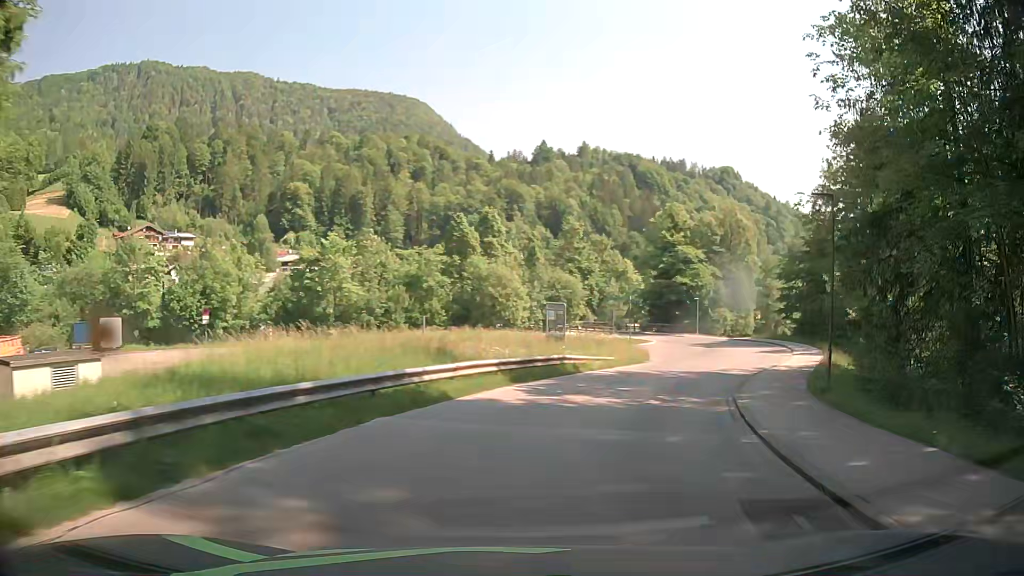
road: tertiary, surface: asphalt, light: Day
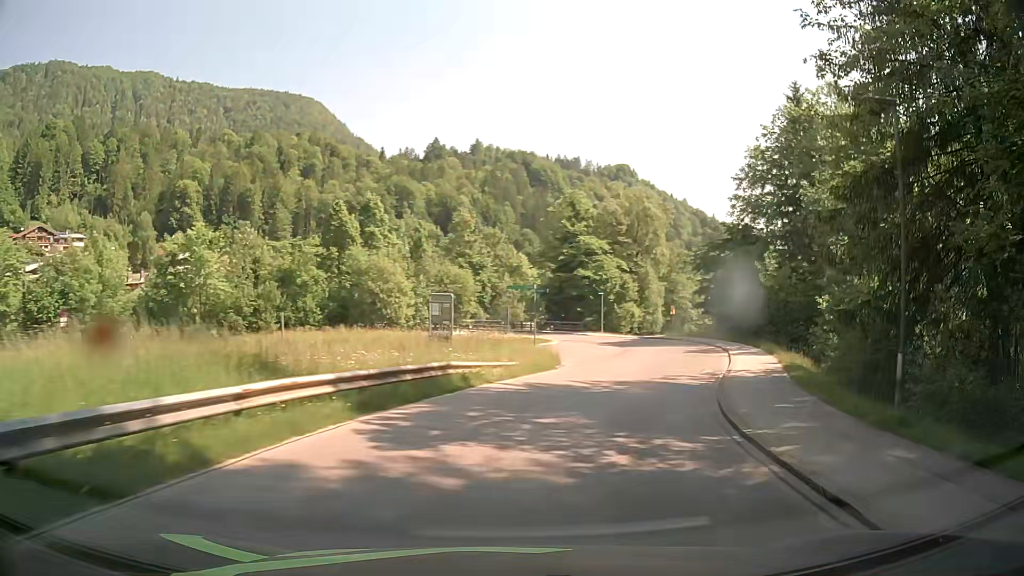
(+0.7, +7.2) m; +10°
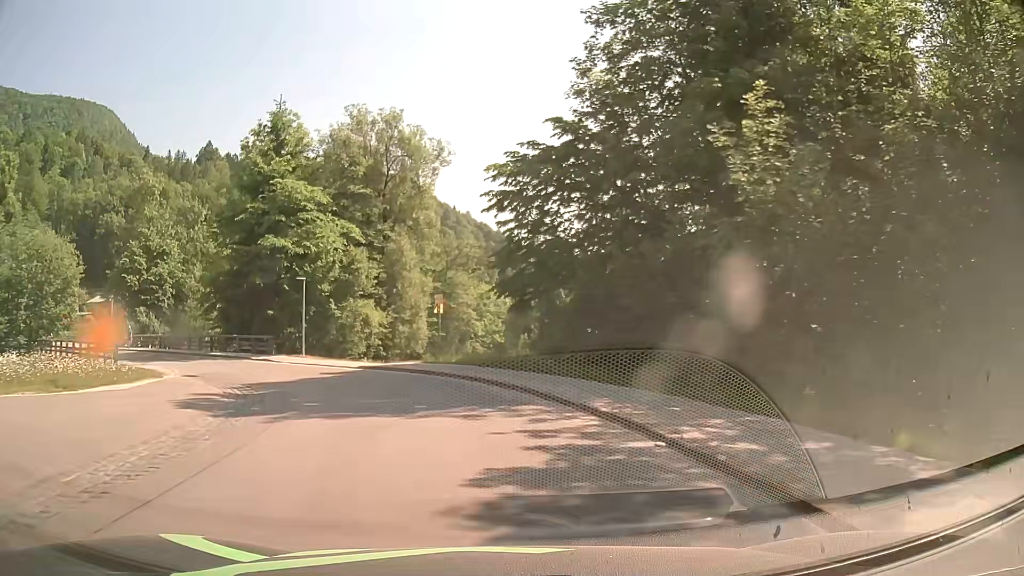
(+9.1, +32.1) m; +21°
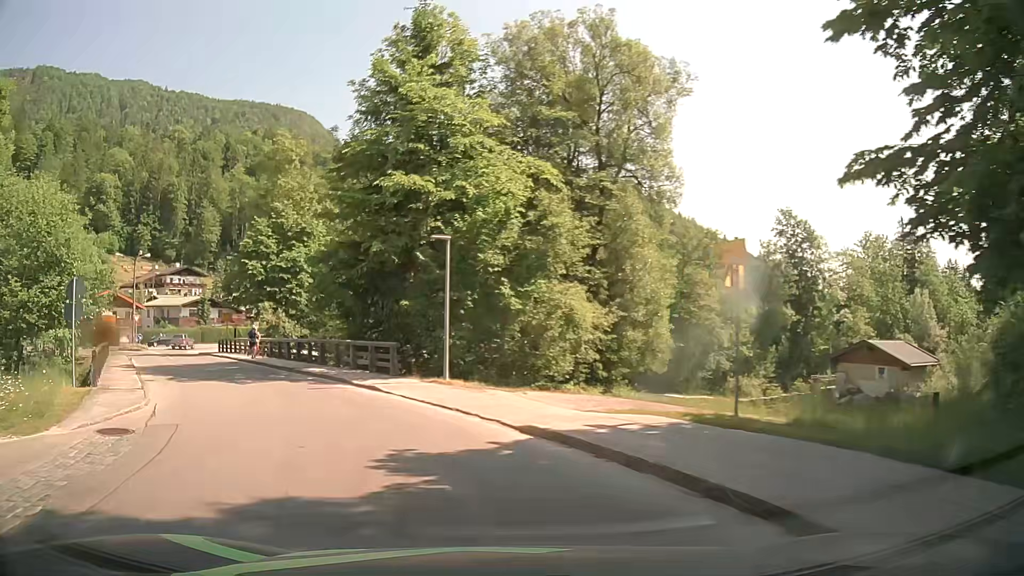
(-2.1, +16.2) m; -19°
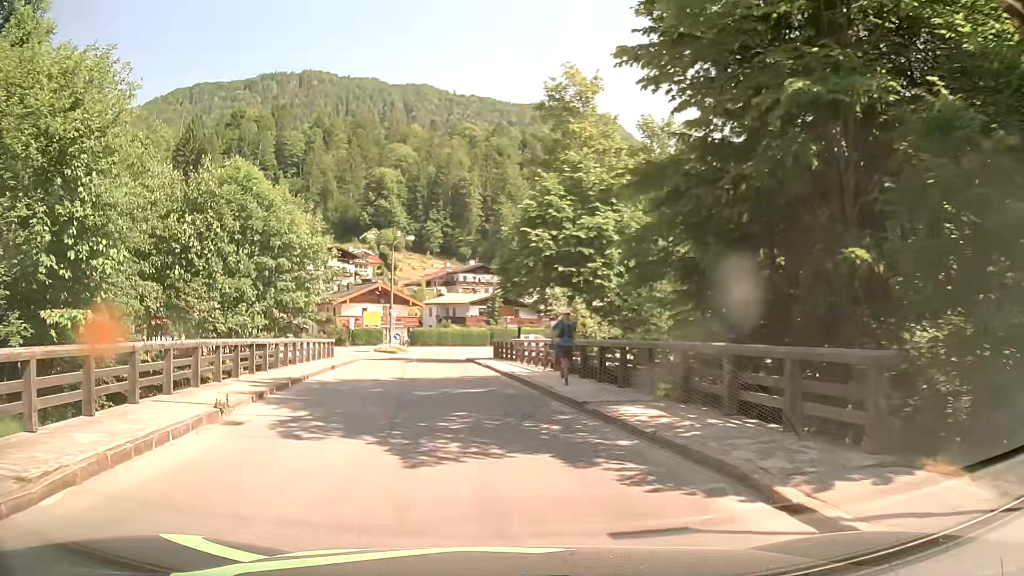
(-3.3, +13.8) m; -27°
(-1, +10) (-2, +20) (-3, +30) (-4, +40) (-5, +50) (-8, +59) (-14, +67) (-24, +66) (-32, +61) (-41, +55) m
